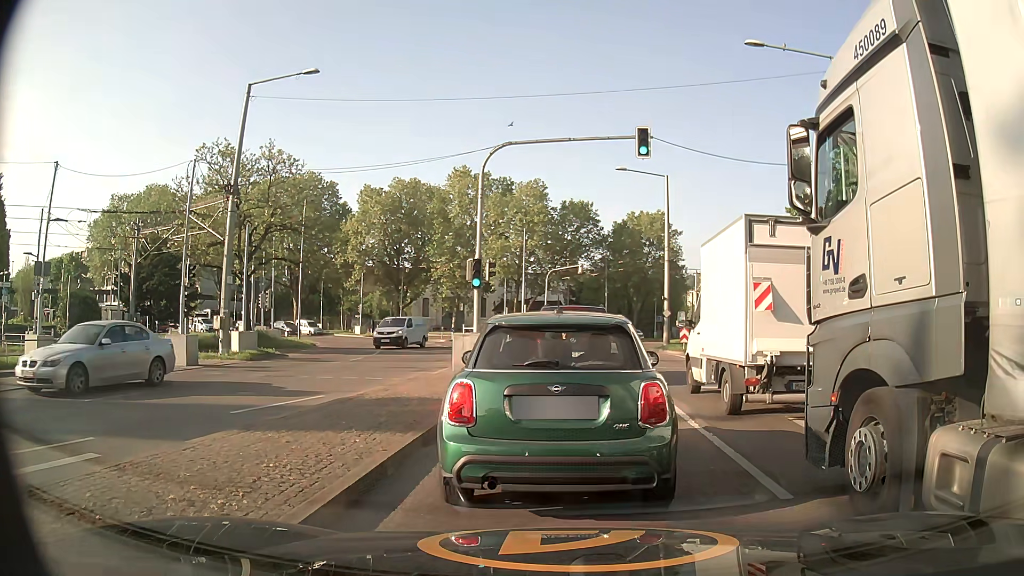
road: secondary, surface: asphalt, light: Day
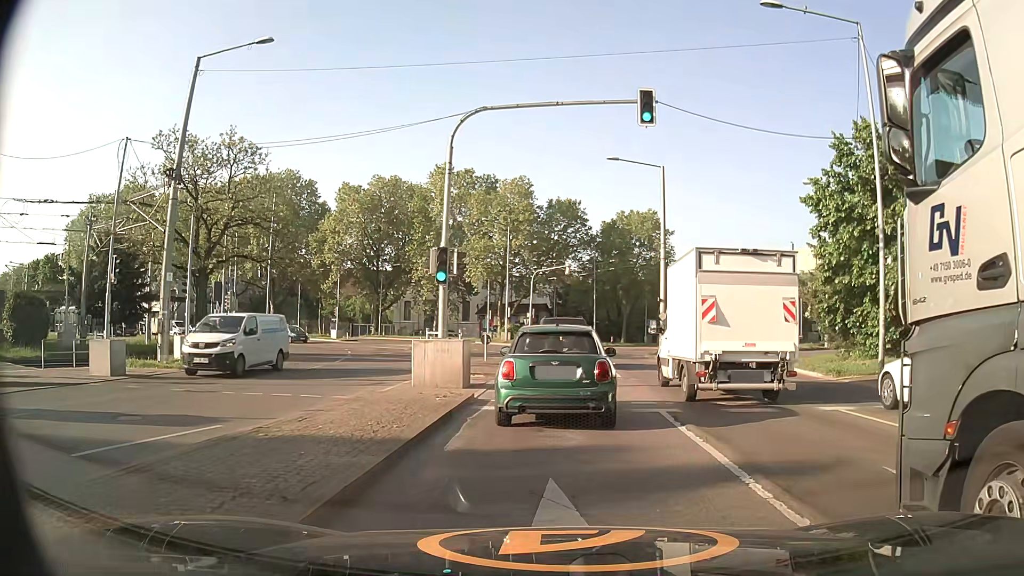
(+0.2, +4.2) m; +2°
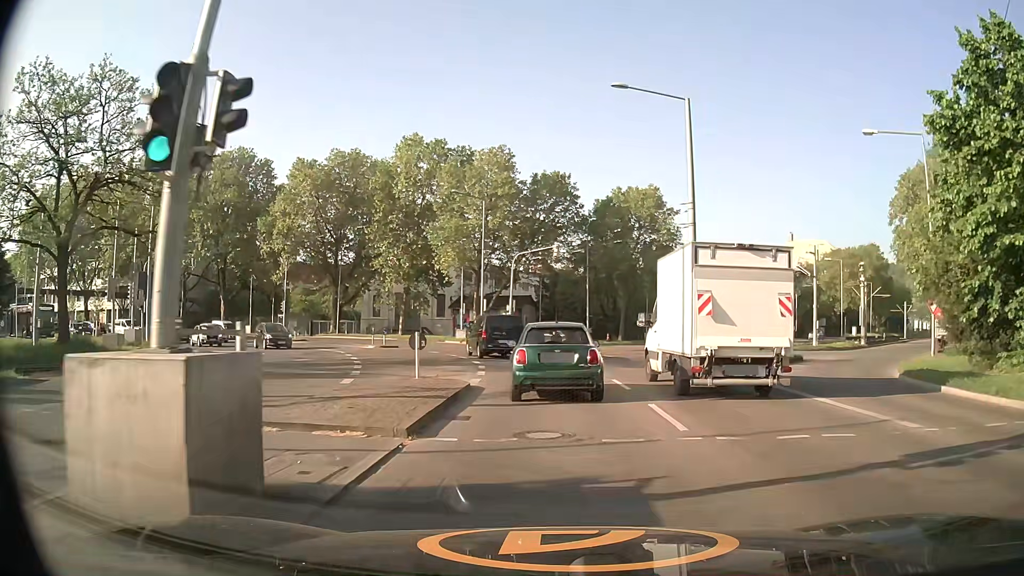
(+0.3, +12.2) m; +2°
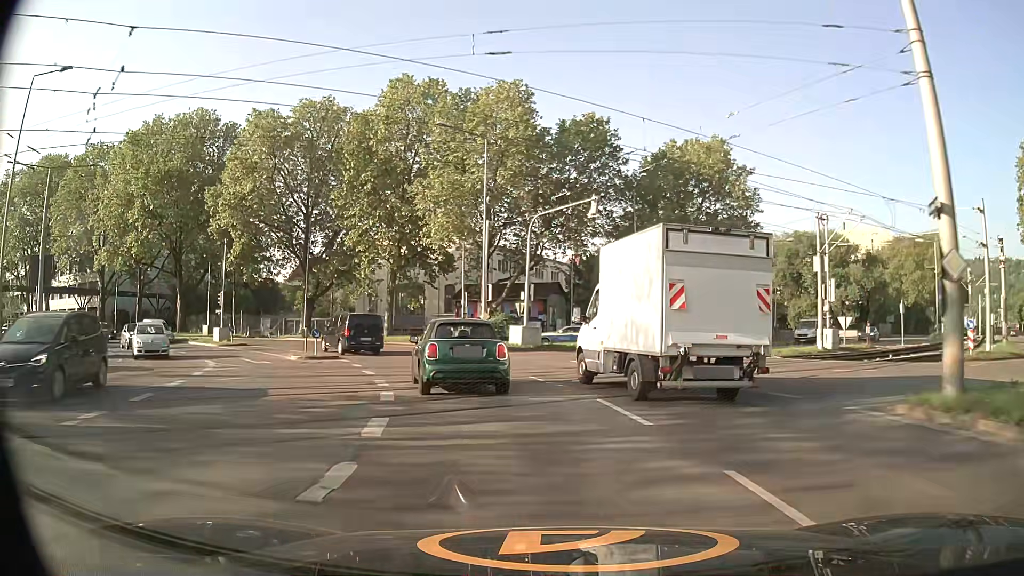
(-0.2, +17.8) m; -2°
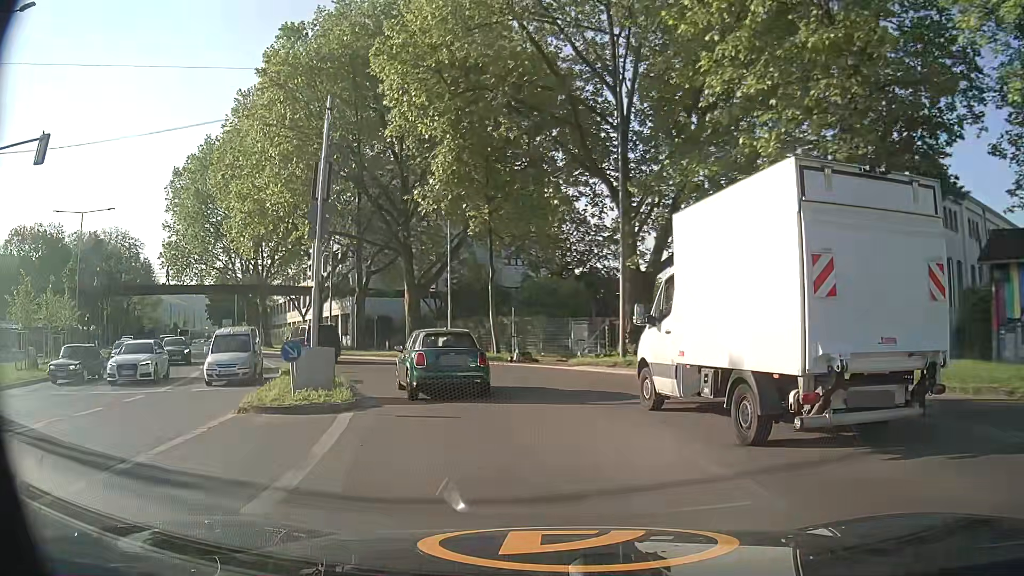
(-9.2, +31.3) m; -34°
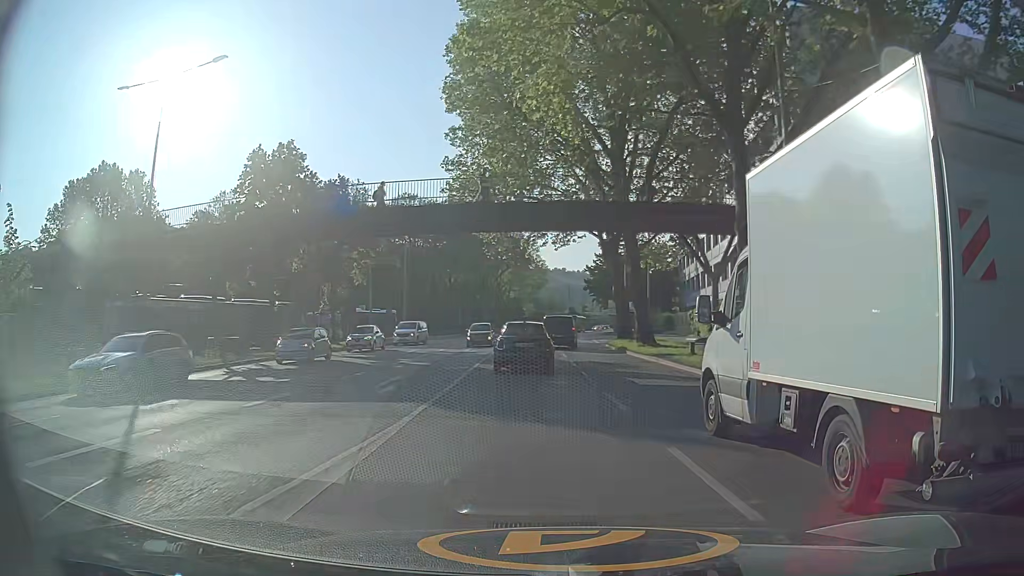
(-10.9, +33.3) m; -35°
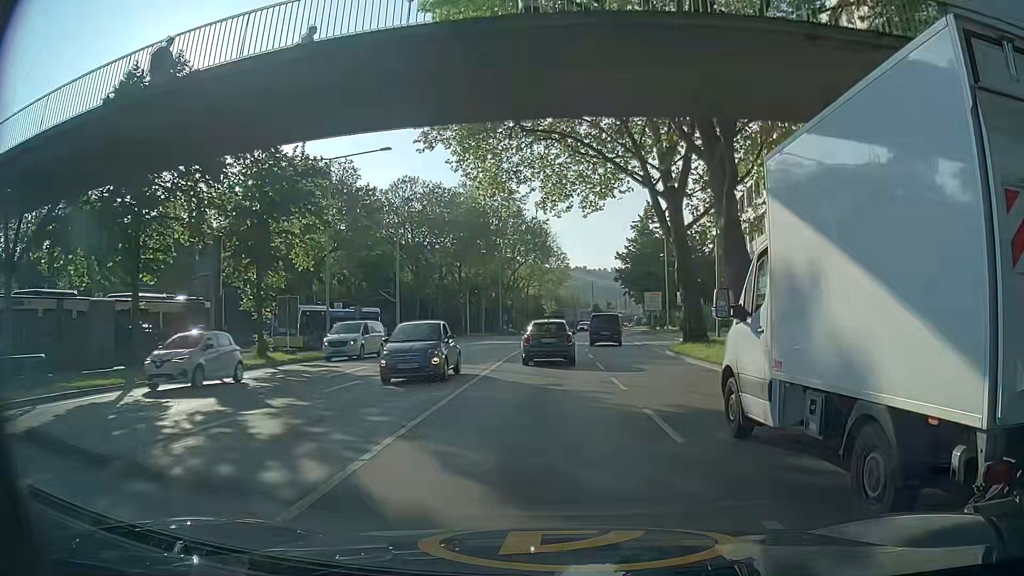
(-0.6, +15.5) m; -2°
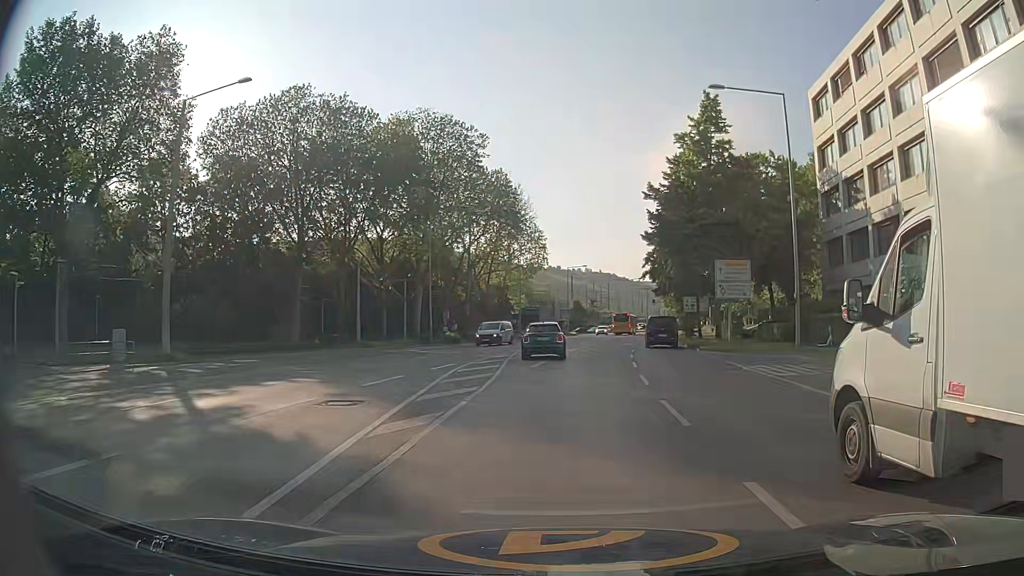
(+0.2, +41.4) m; +2°
(0, +10) (+1, +20) (+1, +30) (+3, +40) (+4, +50) (+6, +60) (+7, +69) (+9, +79) (+11, +89) (+13, +99) m
